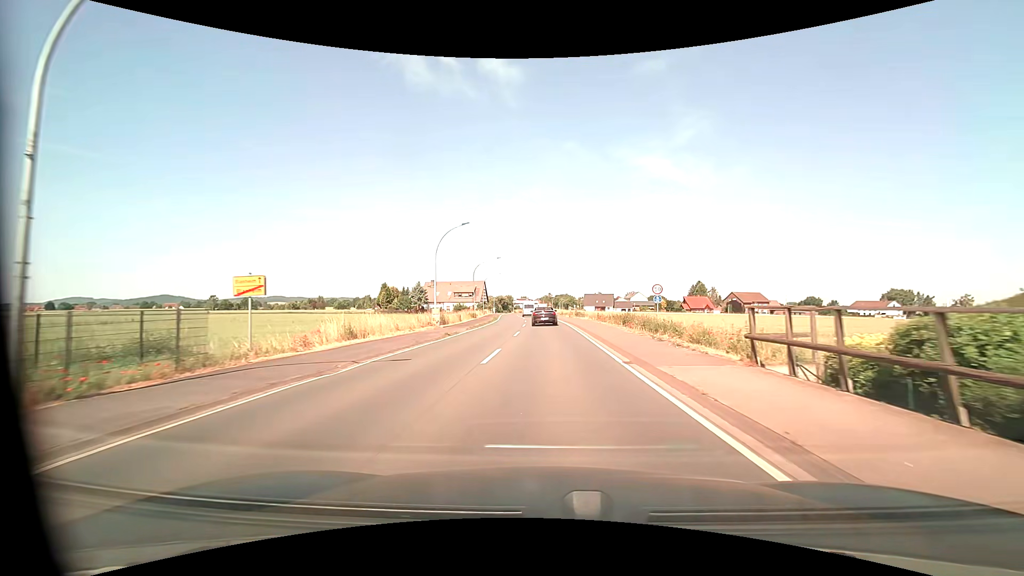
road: primary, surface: asphalt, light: Day
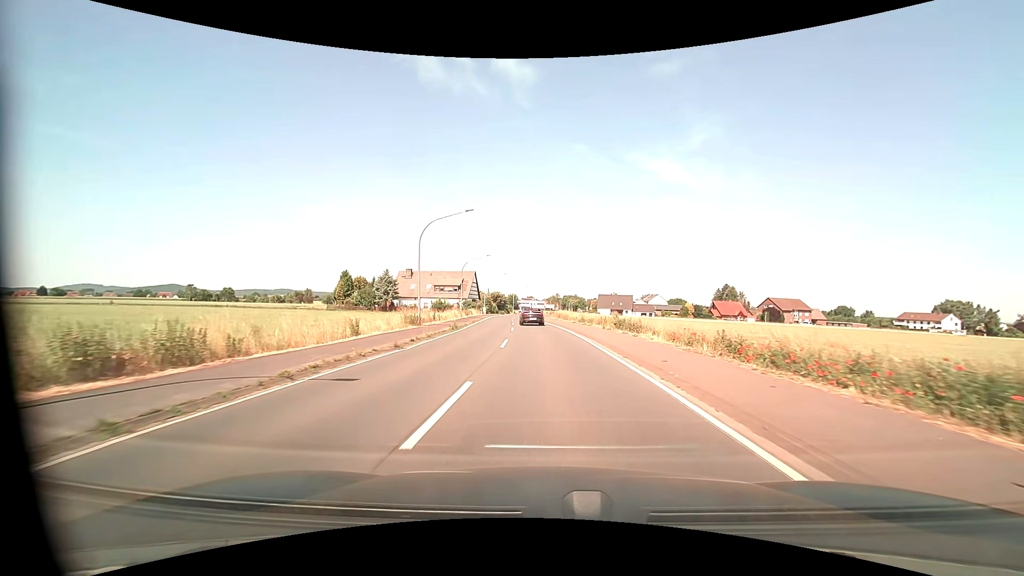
(-0.1, +31.6) m; -1°
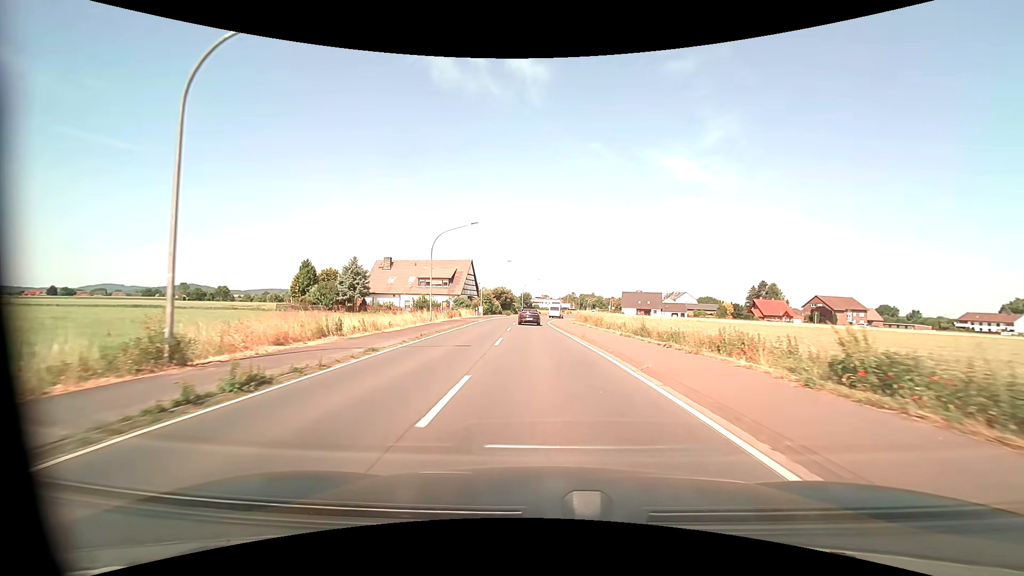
(-0.2, +23.7) m; -1°
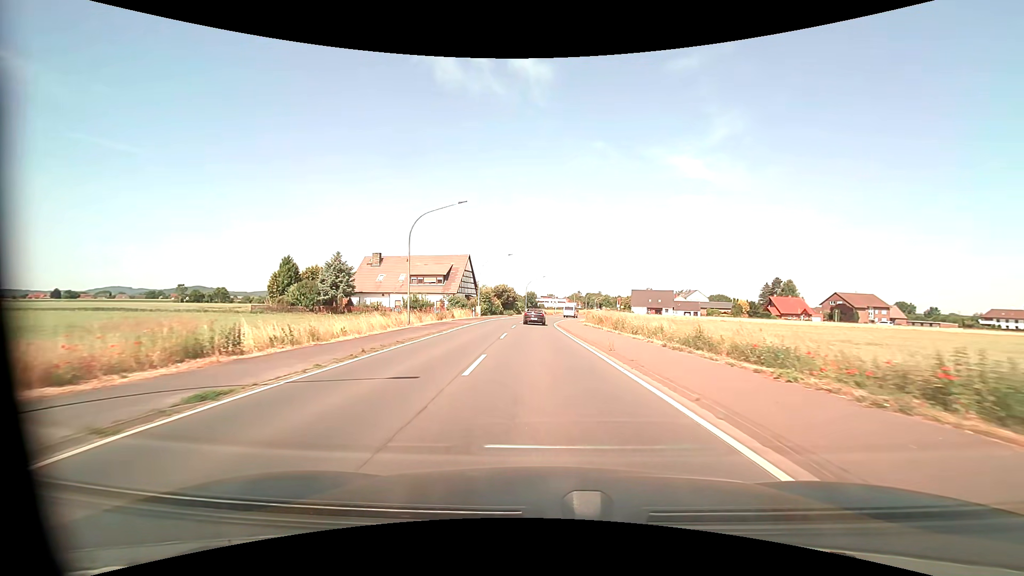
(0.0, +7.9) m; -1°
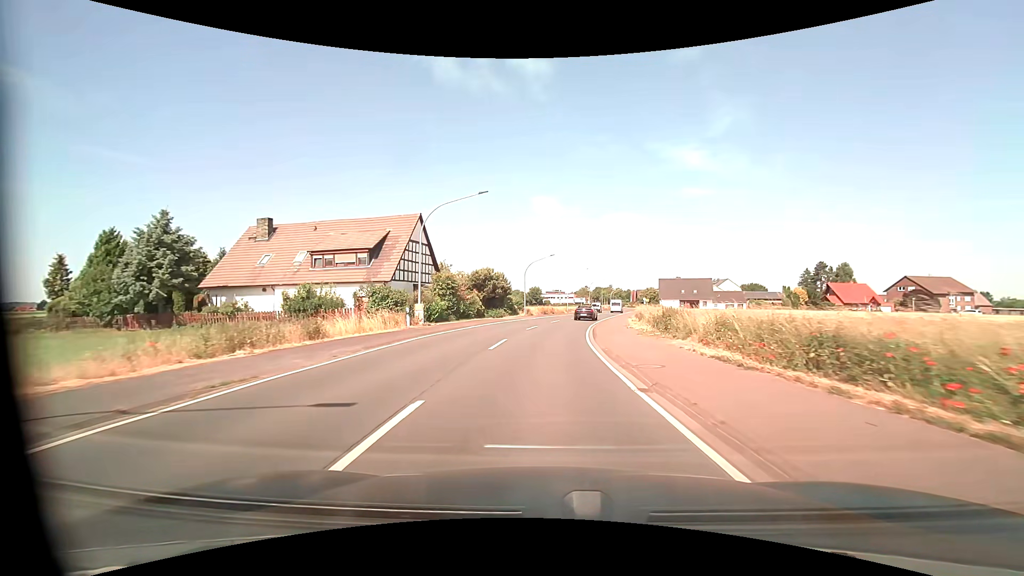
(-0.5, +31.7) m; -1°
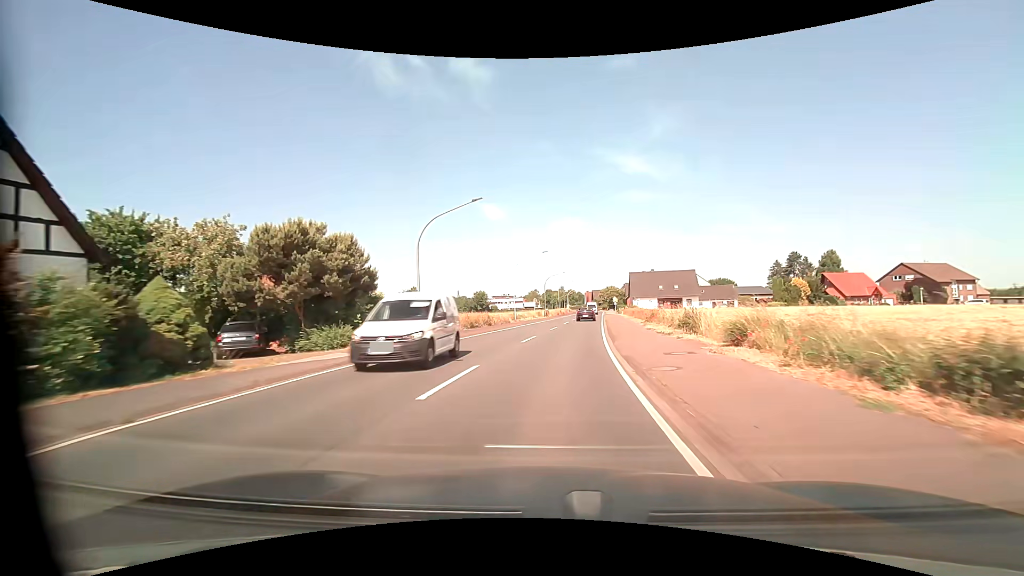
(+1.4, +31.8) m; +5°
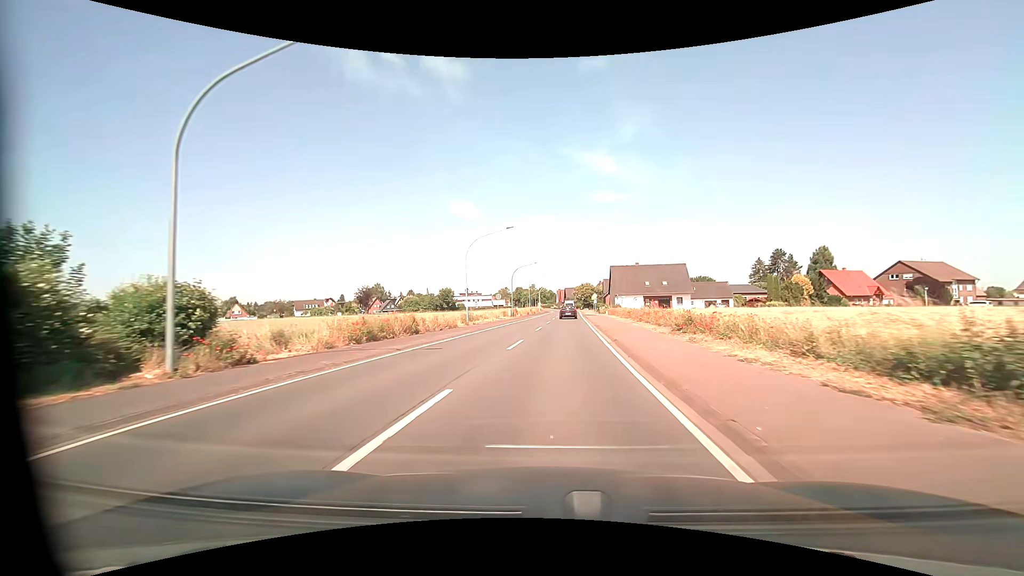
(+0.5, +15.9) m; +3°
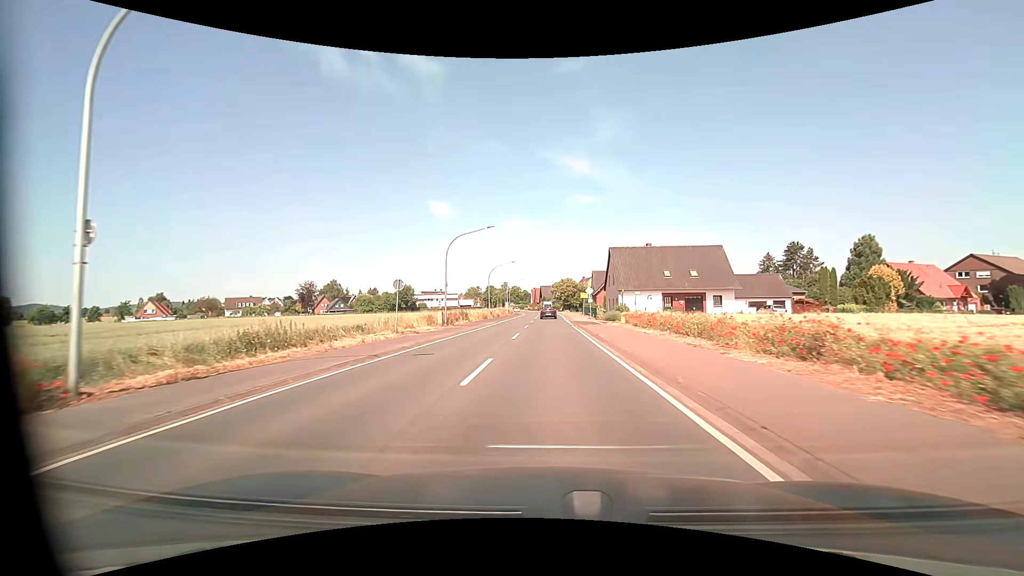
(+1.1, +31.7) m; +3°
(0, +10) (0, +20) (0, +30) (0, +40) (0, +50) (0, +60) (0, +70) (0, +80) (0, +90) (0, +100) m
